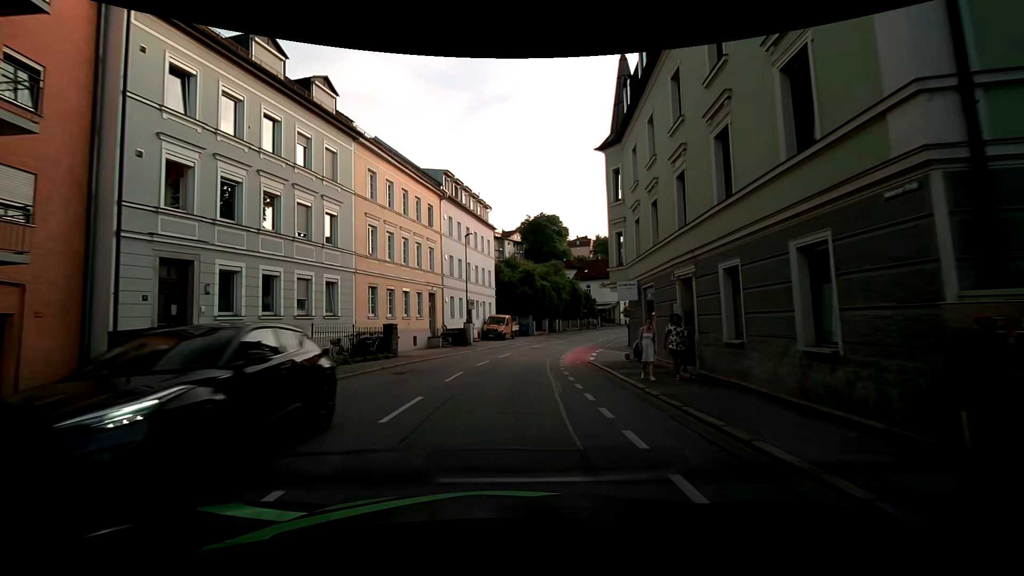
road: tertiary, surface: asphalt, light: Day
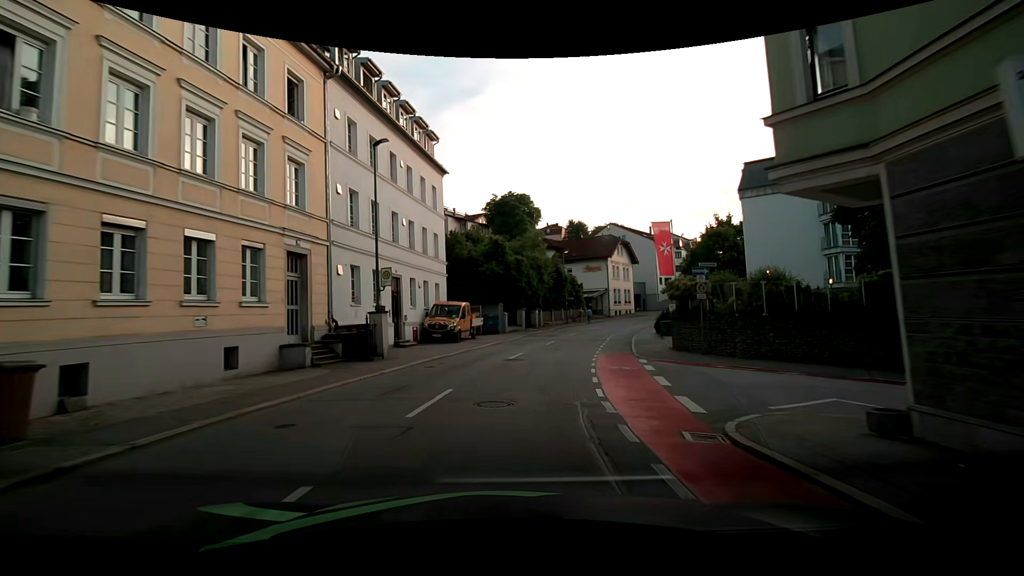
(+0.6, +17.7) m; +4°
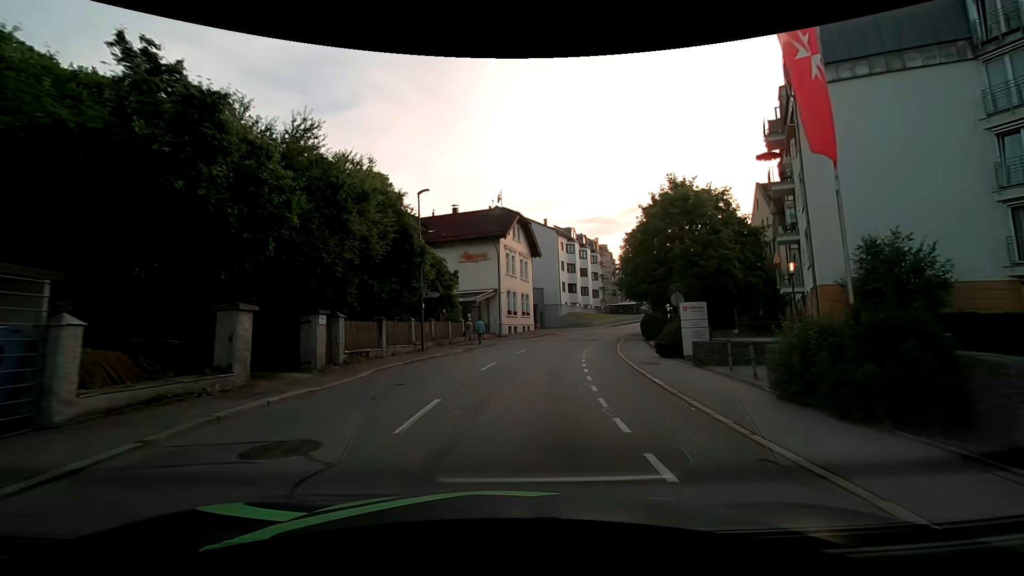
(+3.7, +29.2) m; +15°
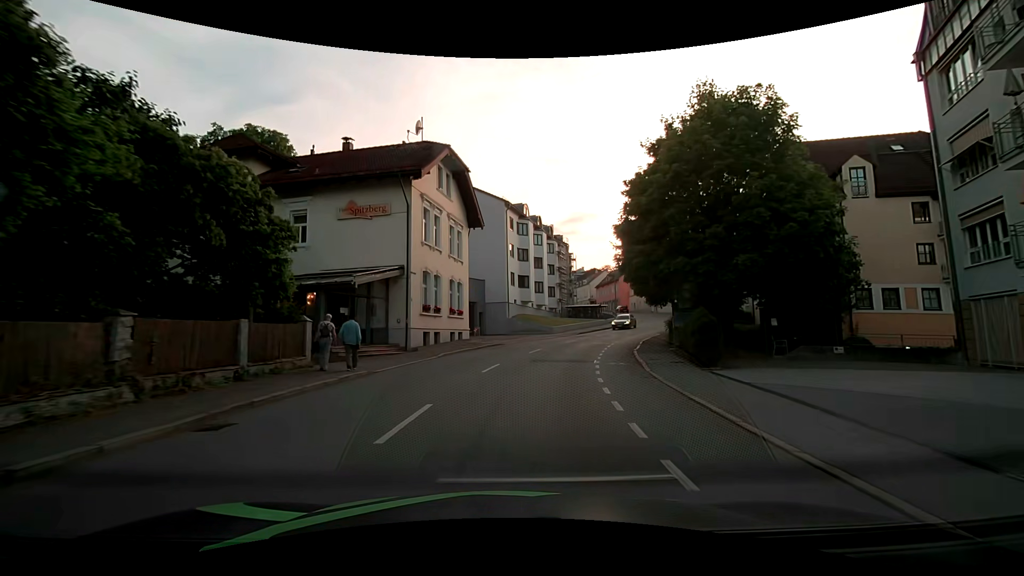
(+0.9, +18.3) m; +6°
(0, +10) (+2, +20) (+4, +30) (+8, +39) (+12, +48) (+17, +57) (+21, +66) (+24, +75) (+25, +85) (+24, +95) m
